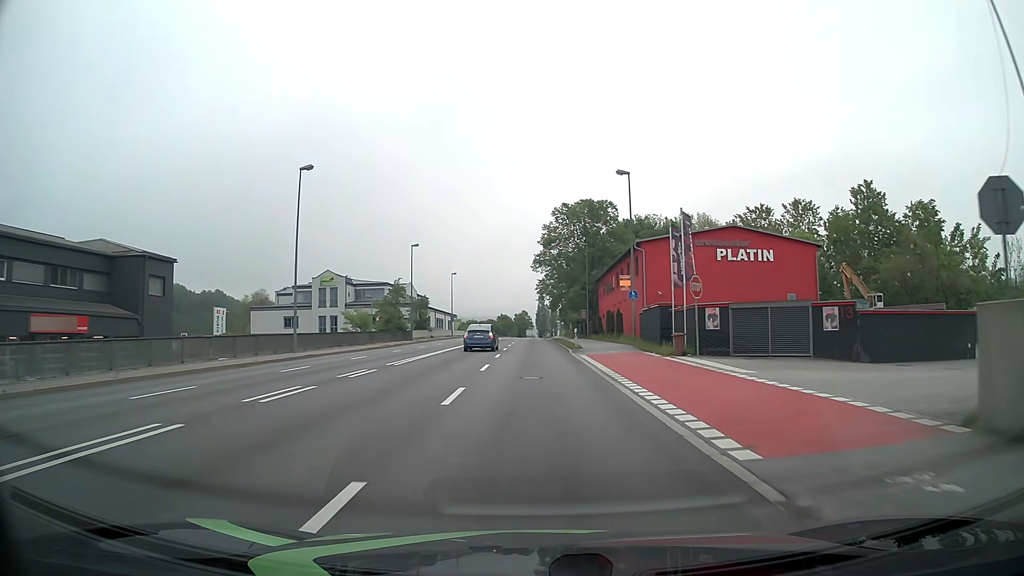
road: primary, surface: asphalt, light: Day
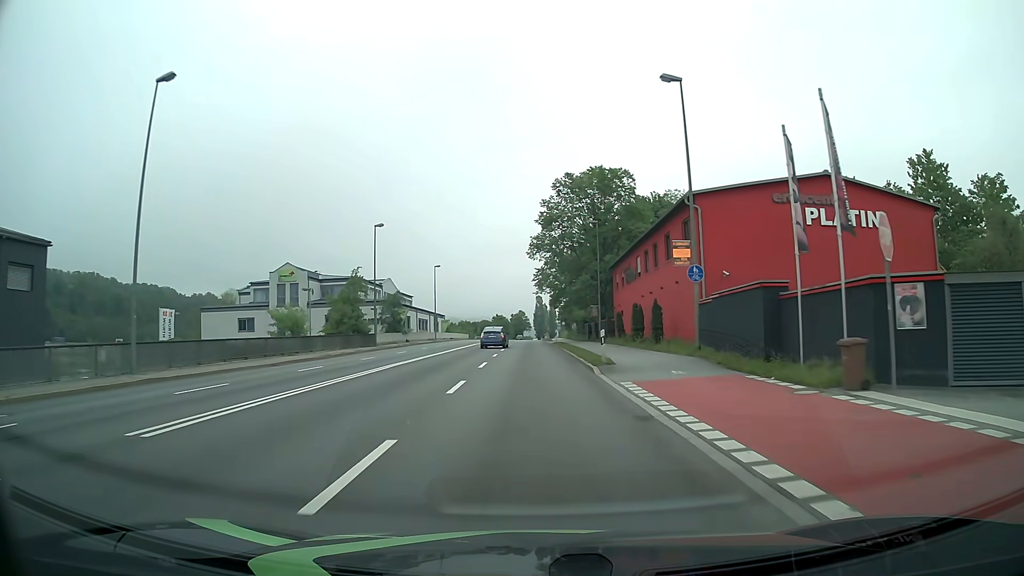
(0.0, +15.8) m; 0°
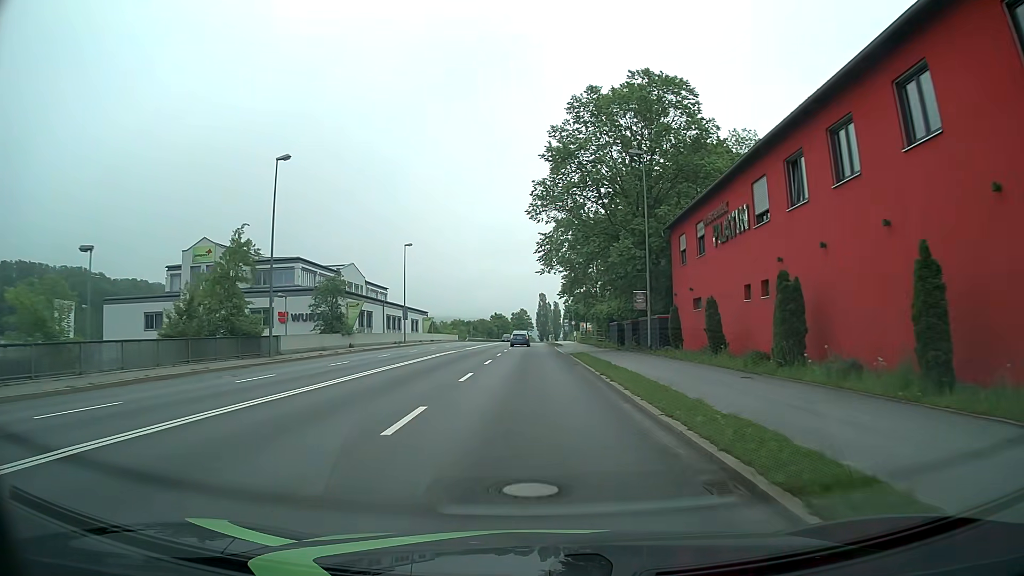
(0.0, +23.5) m; 0°
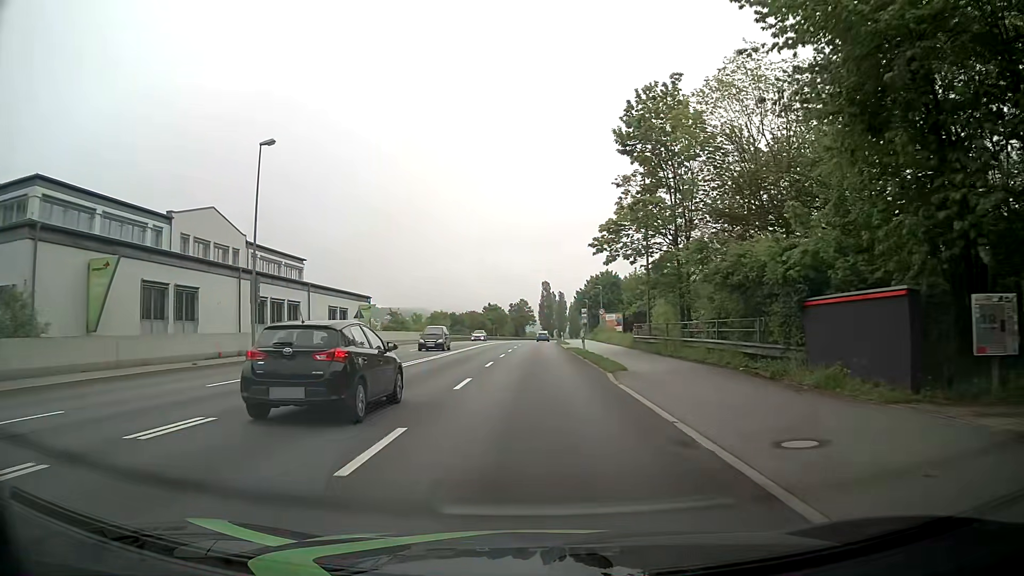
(-0.4, +38.7) m; 0°
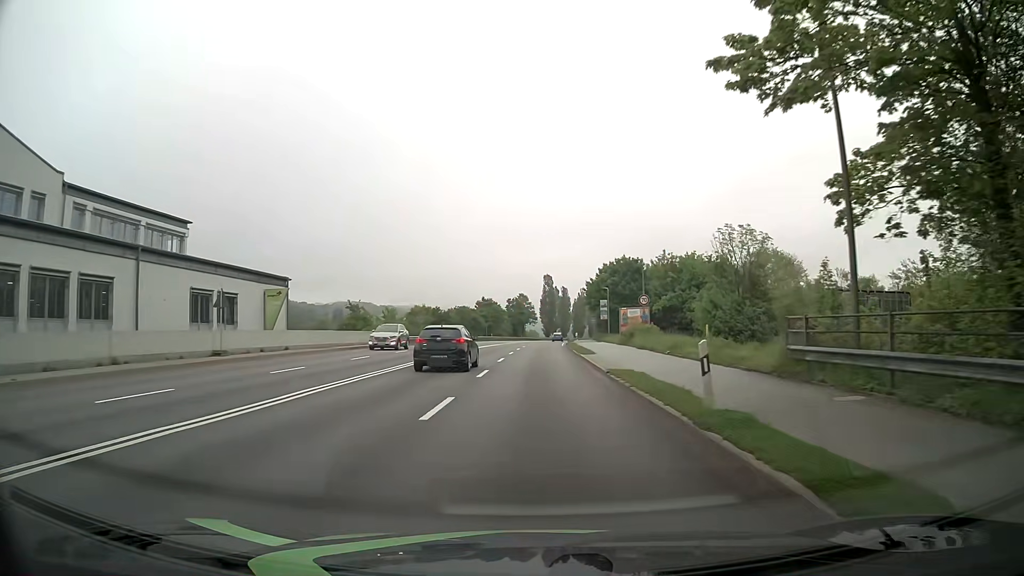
(-0.1, +23.2) m; -1°
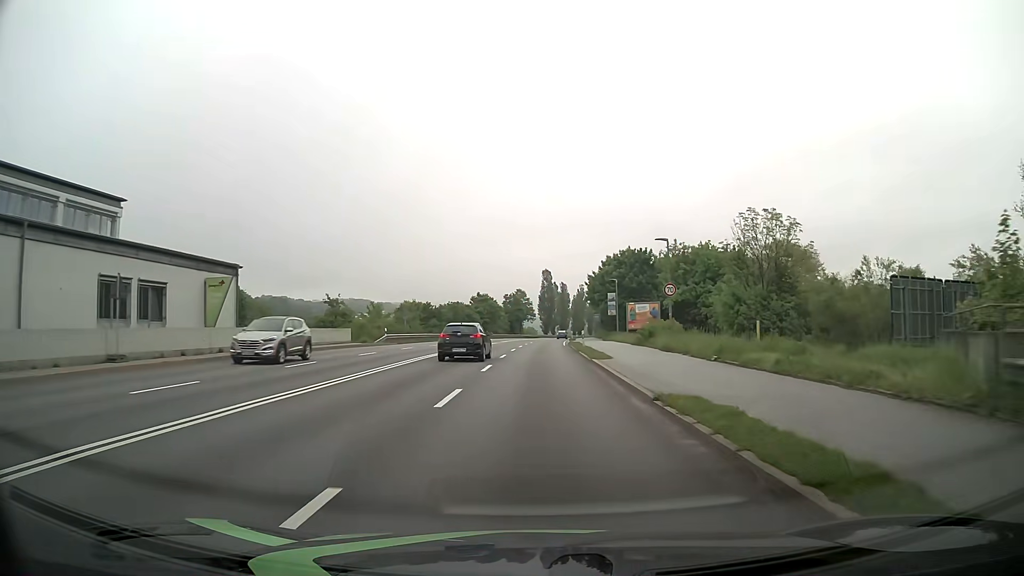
(0.0, +7.8) m; 0°
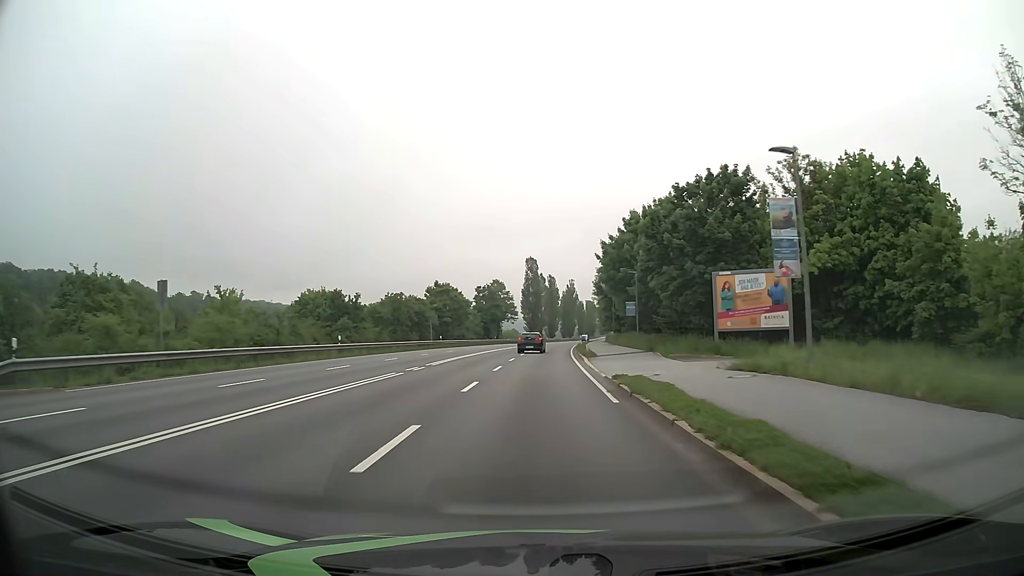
(+1.2, +41.0) m; +2°
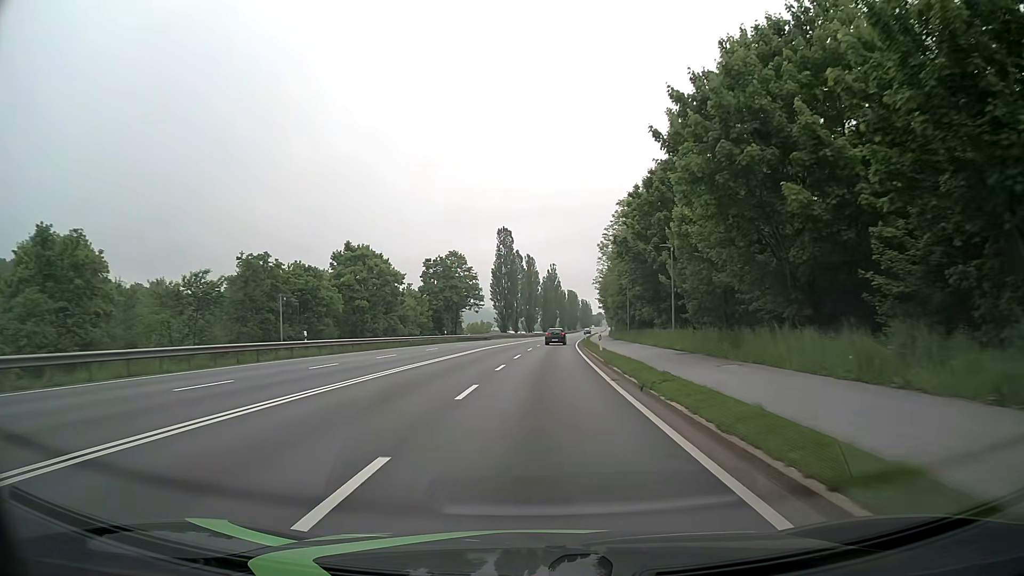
(+0.5, +39.0) m; +2°
(0, +10) (0, +20) (+1, +30) (+1, +40) (+2, +50) (+2, +60) (+3, +70) (+4, +80) (+5, +90) (+6, +100) m
